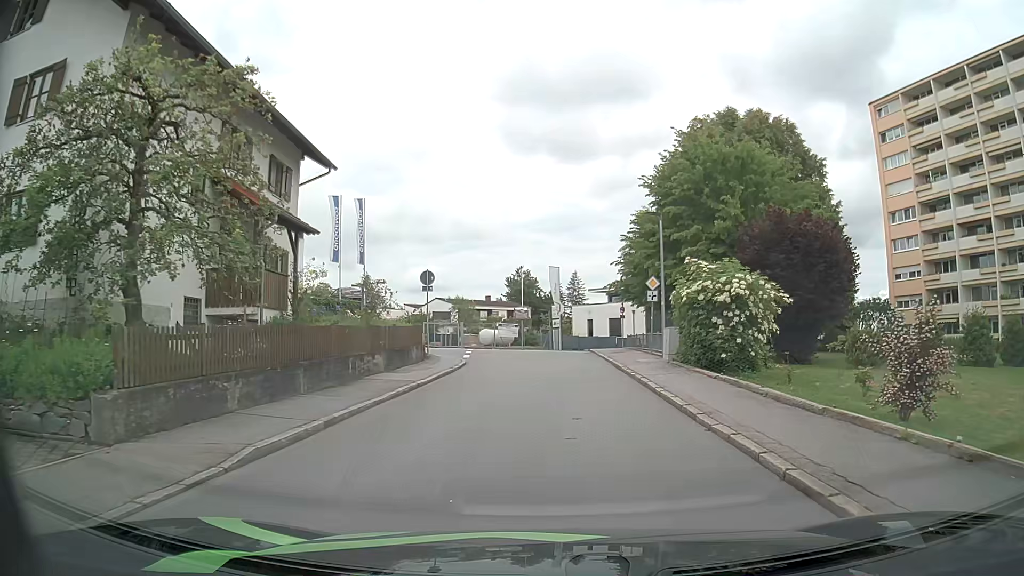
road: residential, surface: asphalt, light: Day
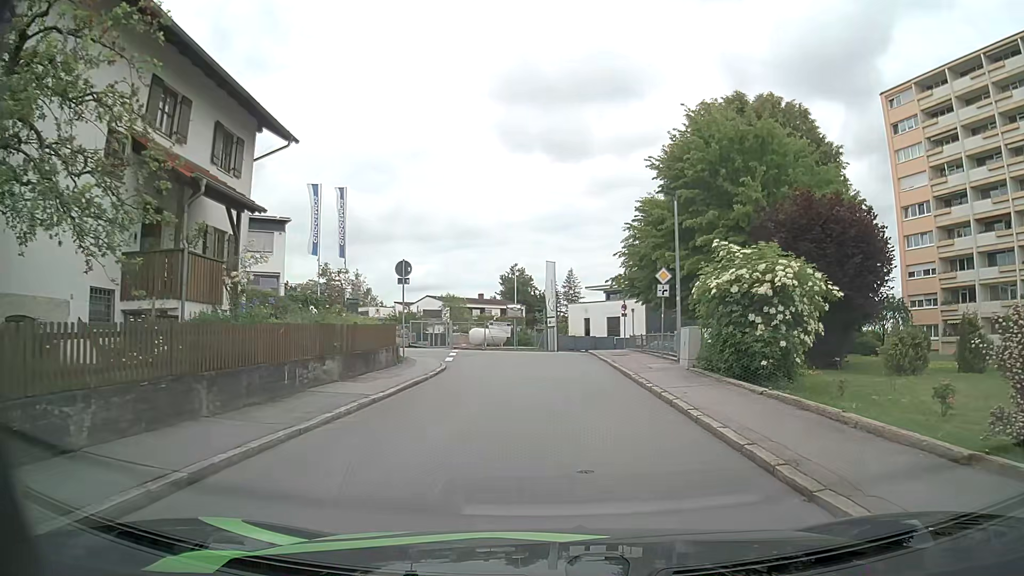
(0.0, +3.7) m; +1°
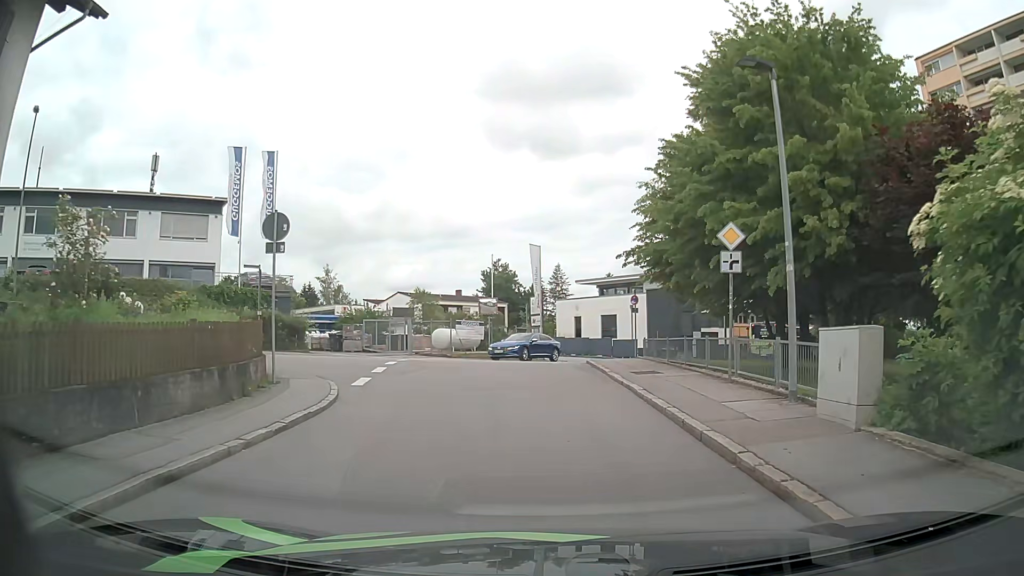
(+0.2, +10.3) m; +1°
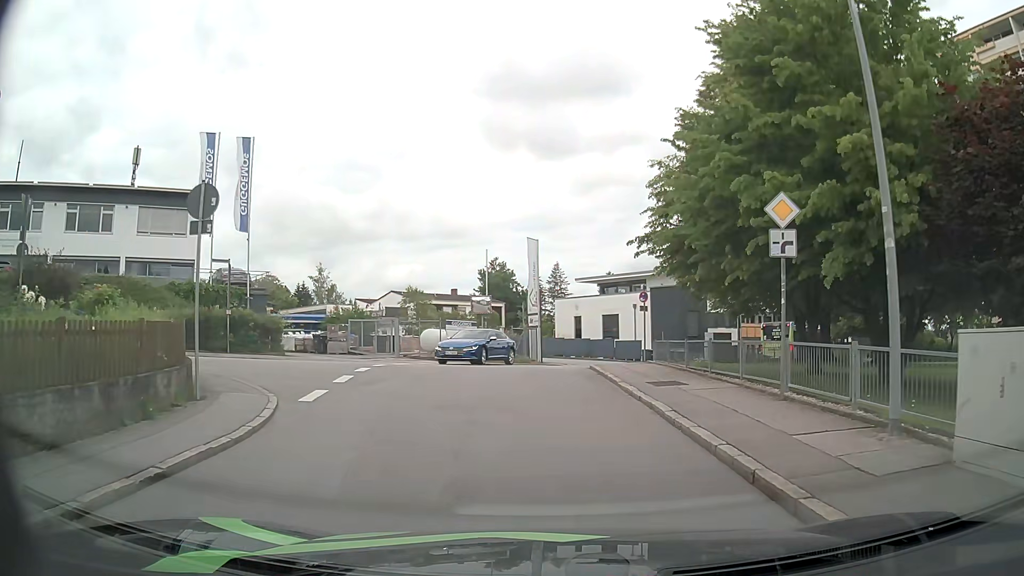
(0.0, +3.1) m; 0°
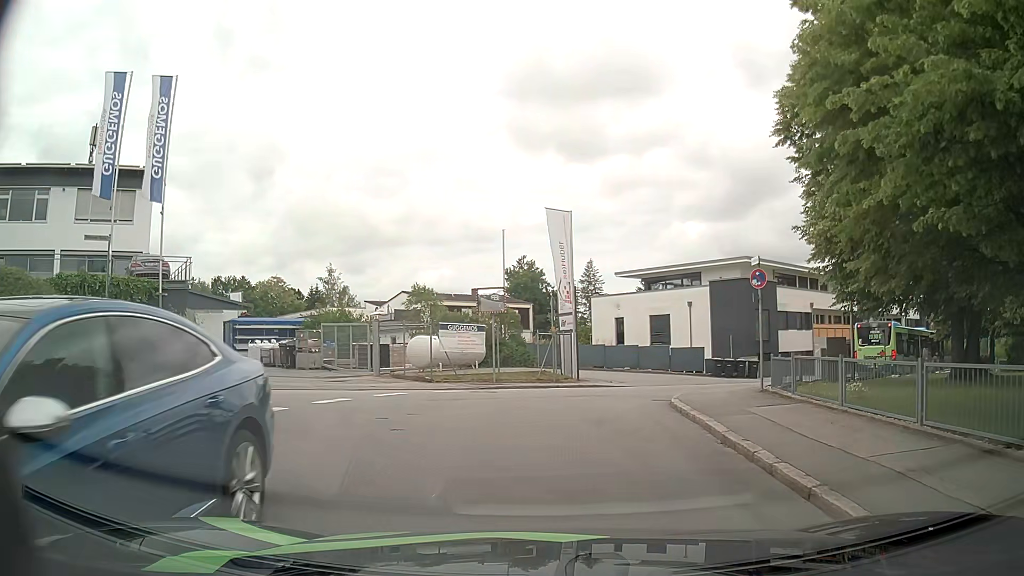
(-0.3, +10.7) m; -3°
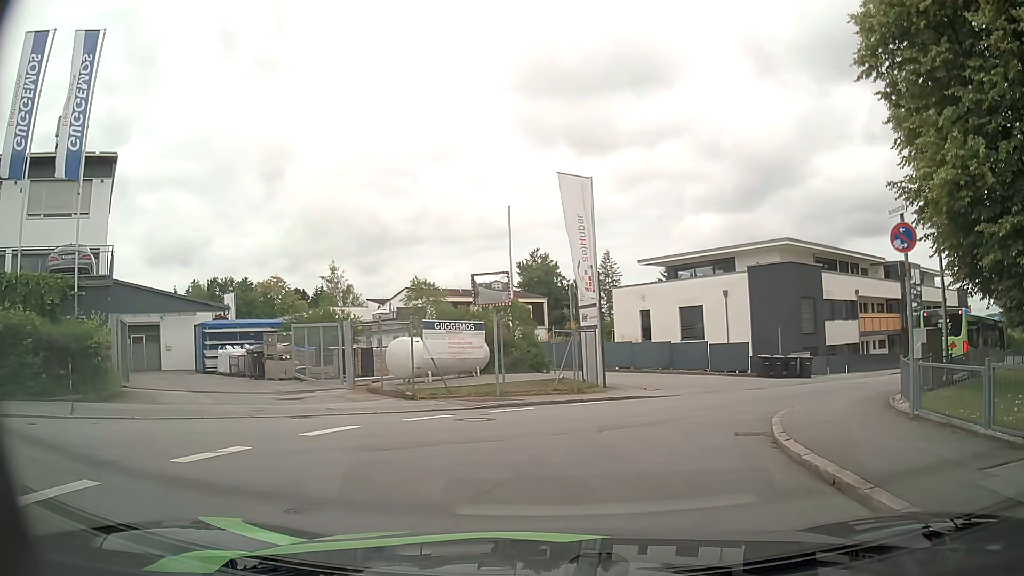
(-0.1, +5.7) m; -2°
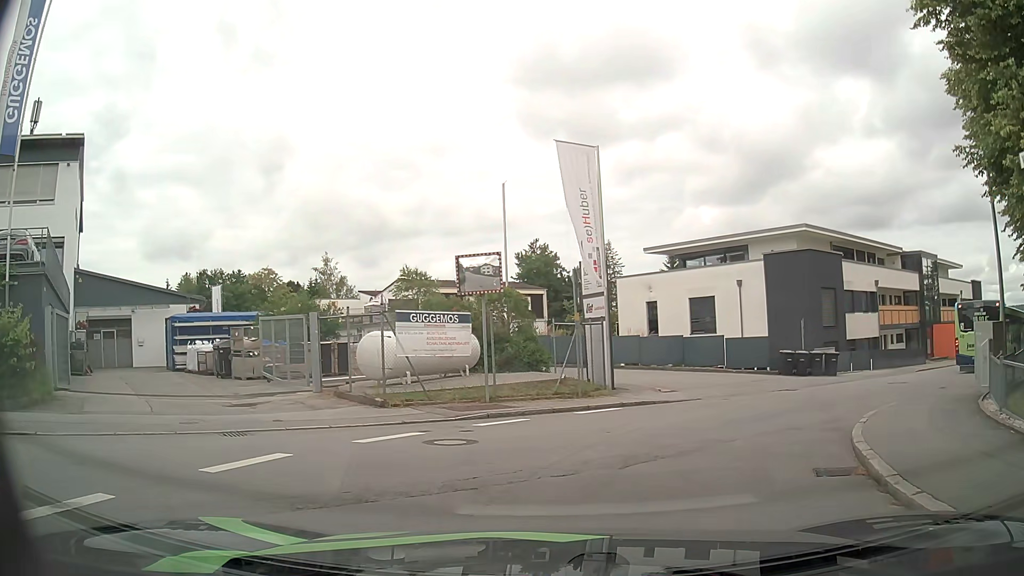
(0.0, +3.2) m; -1°
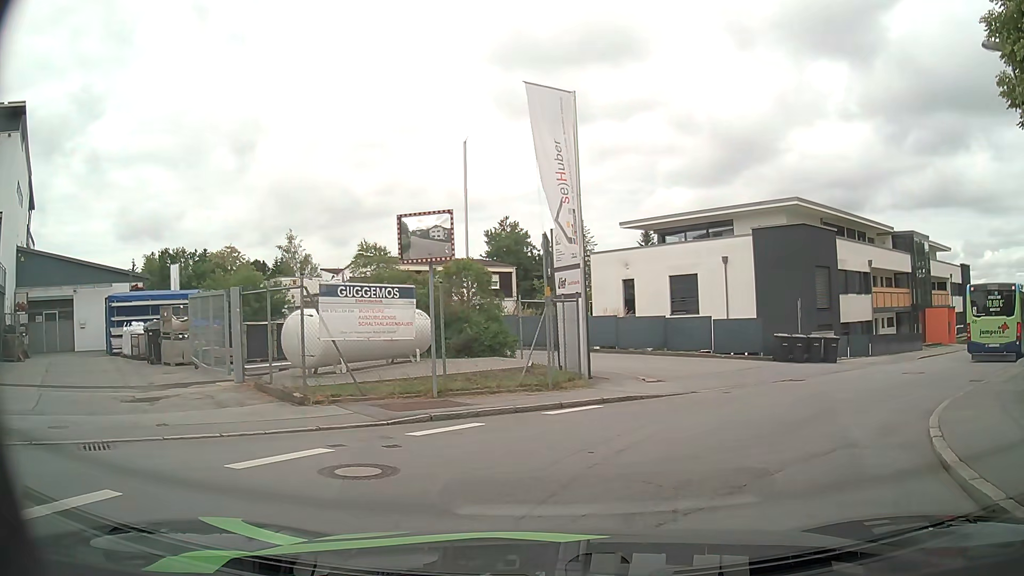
(+0.1, +3.1) m; +3°
(+3, +10) (+10, +17) (+17, +23) (+25, +30) (+32, +36) (+40, +43) (+47, +49) (+55, +56) (+62, +63) (+69, +70) m
